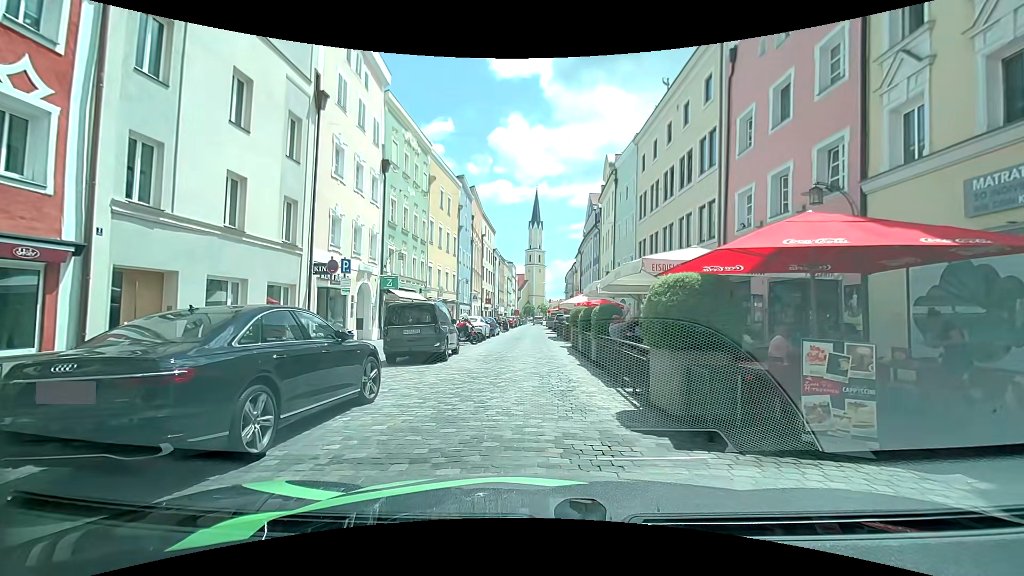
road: residential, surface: sett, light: Day
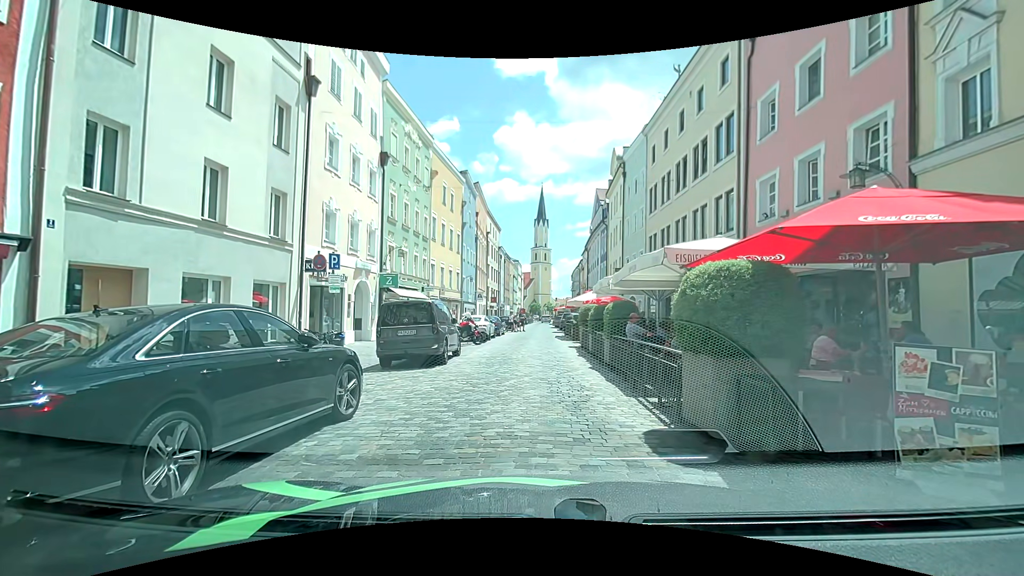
(0.0, +1.2) m; 0°
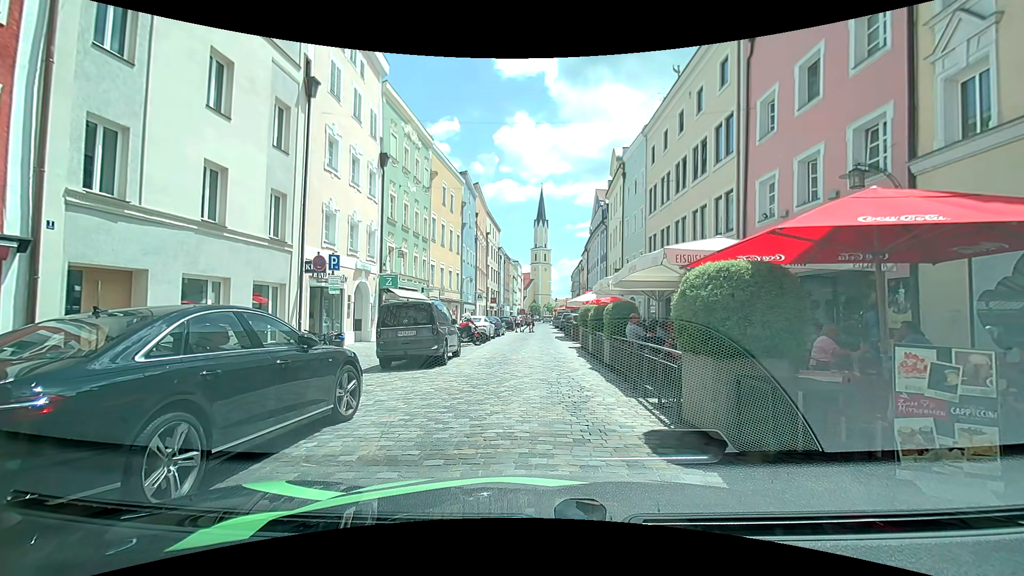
(0.0, 0.0) m; 0°
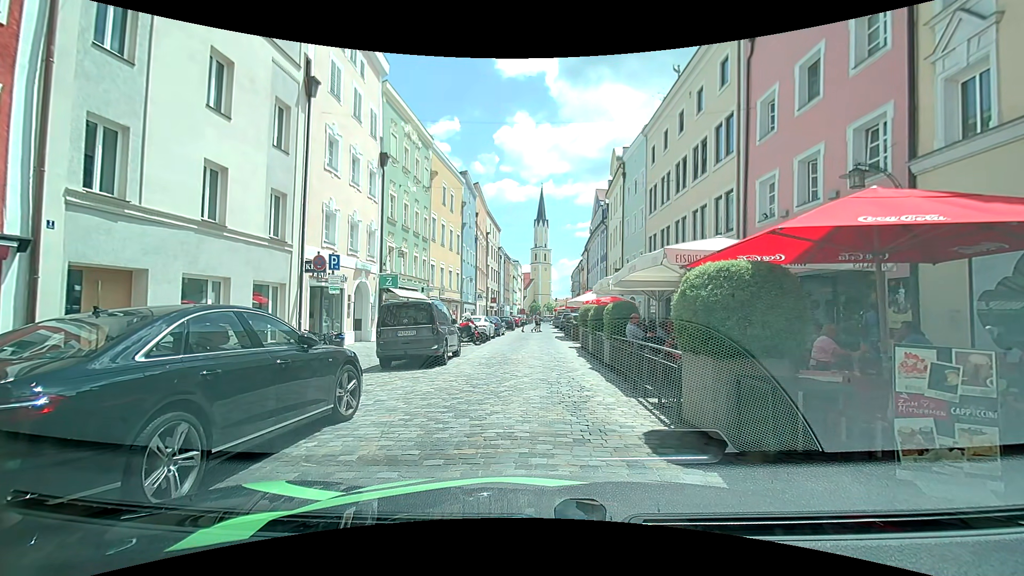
(0.0, 0.0) m; 0°
